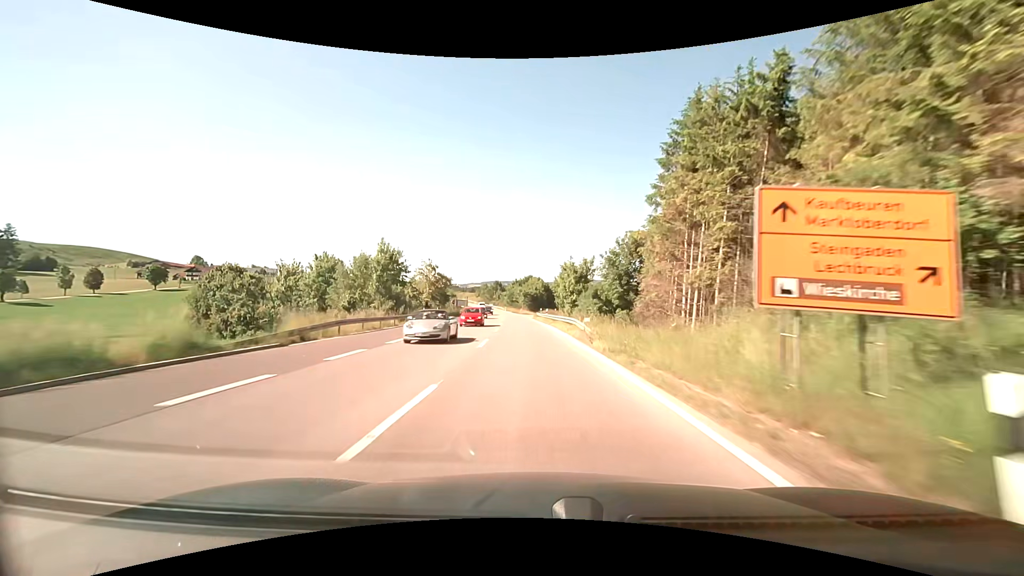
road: primary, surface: asphalt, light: Day
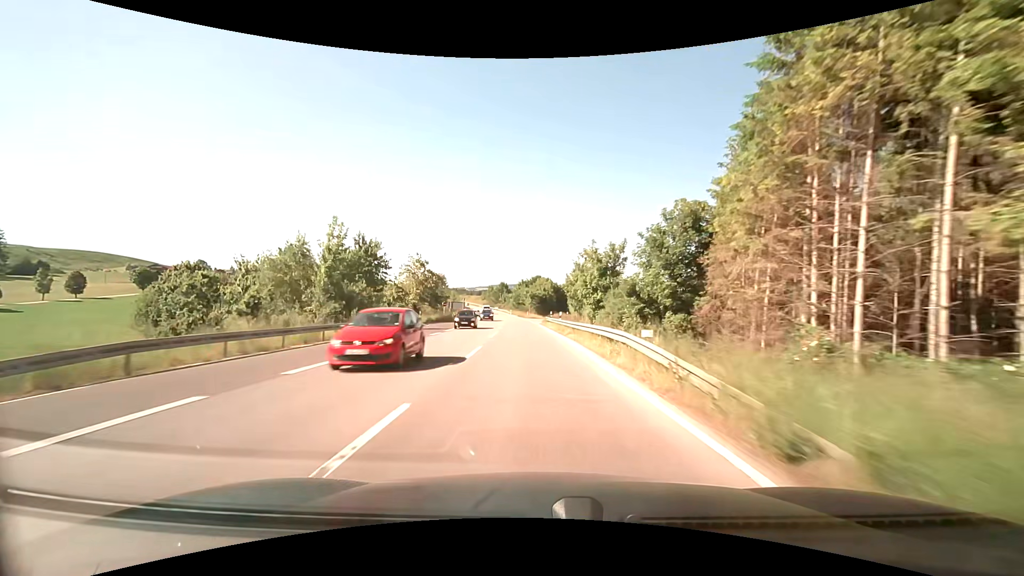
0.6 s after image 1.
(-0.1, +14.1) m; -1°
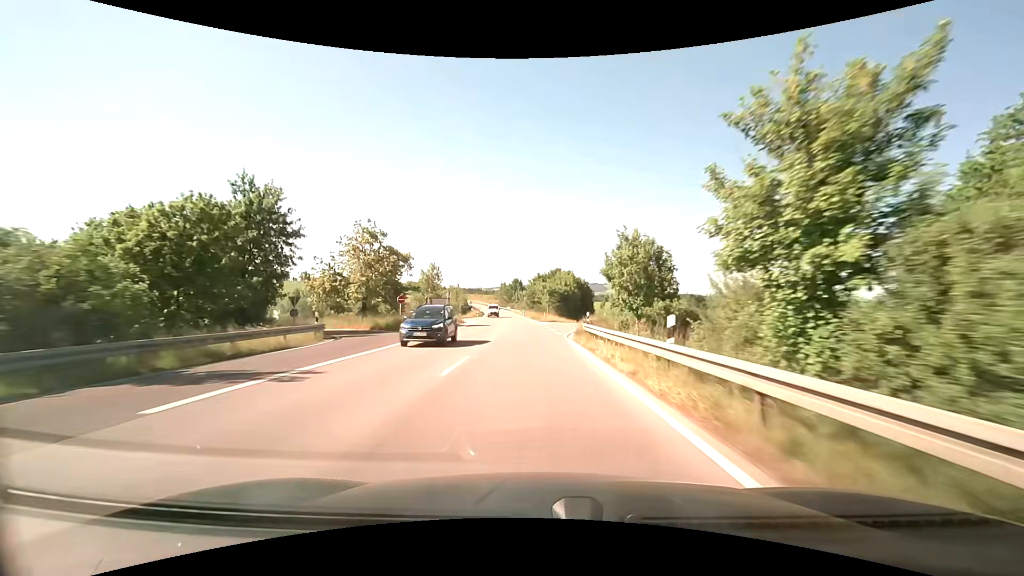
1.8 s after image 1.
(-0.3, +28.1) m; -2°
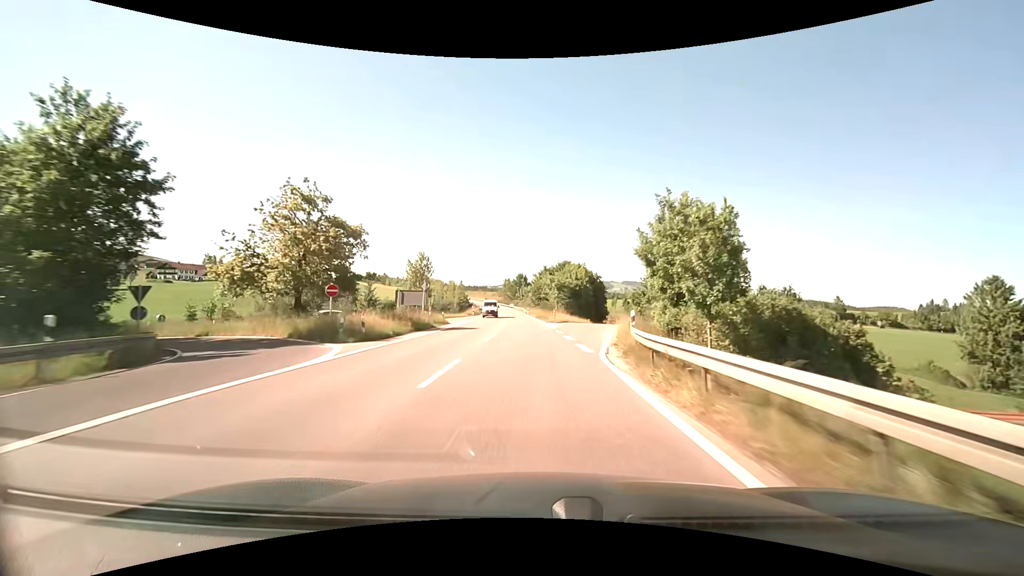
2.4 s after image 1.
(-0.1, +14.0) m; -1°
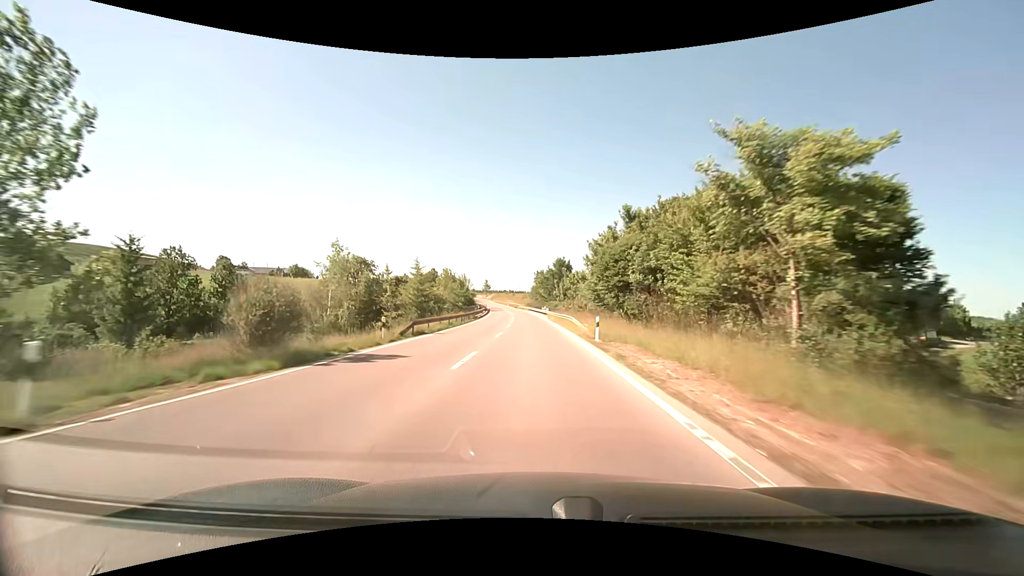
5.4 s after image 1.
(-2.0, +69.9) m; -4°
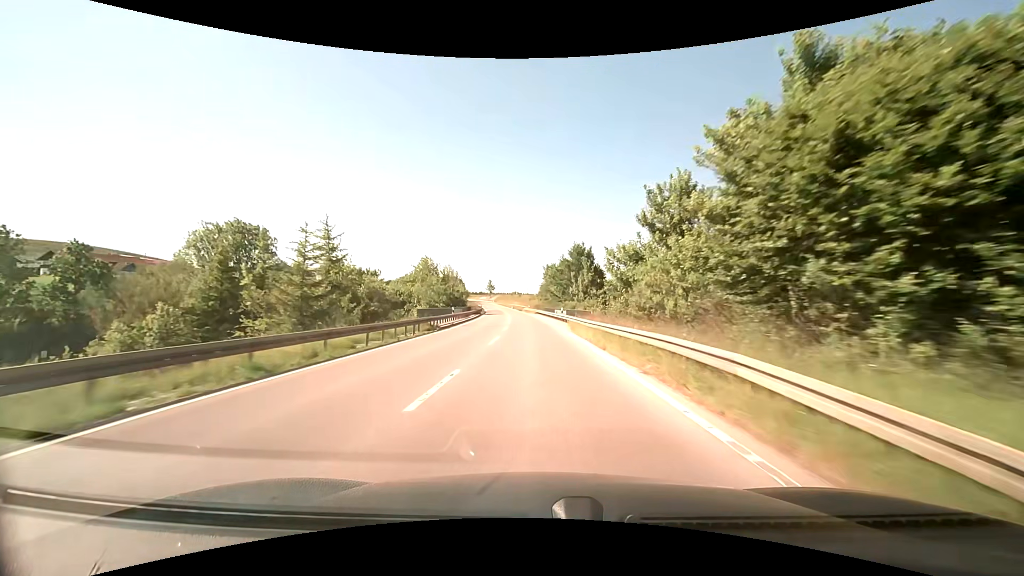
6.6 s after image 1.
(-0.2, +27.8) m; -1°
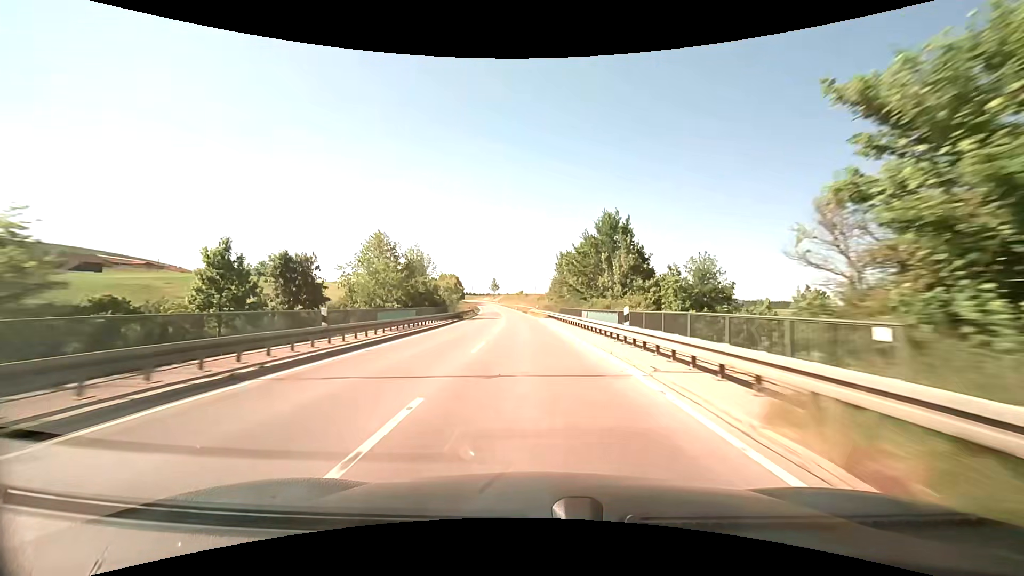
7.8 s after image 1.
(-0.4, +27.7) m; -1°
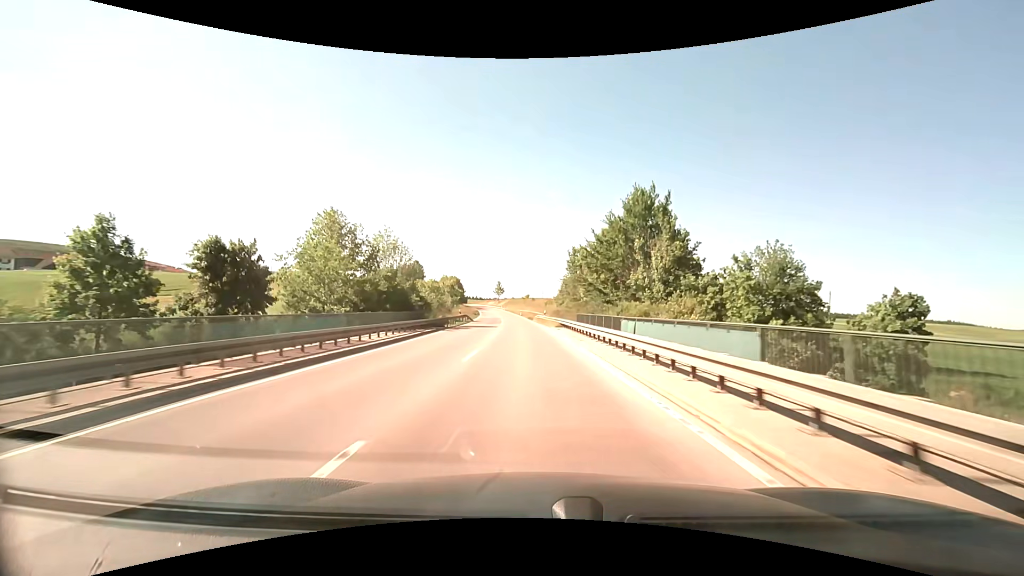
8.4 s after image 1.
(-0.1, +13.8) m; -1°
(0, +10) (0, +20) (-1, +30) (-1, +40) (-2, +50) (-2, +60) (-3, +70) (-4, +80) (-5, +90) (-6, +100) m
